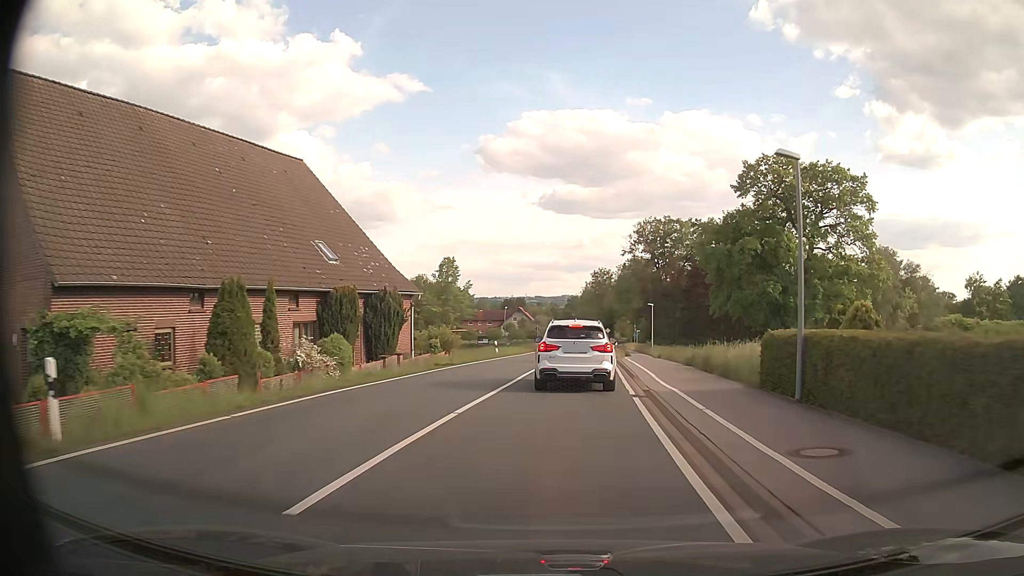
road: secondary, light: Day
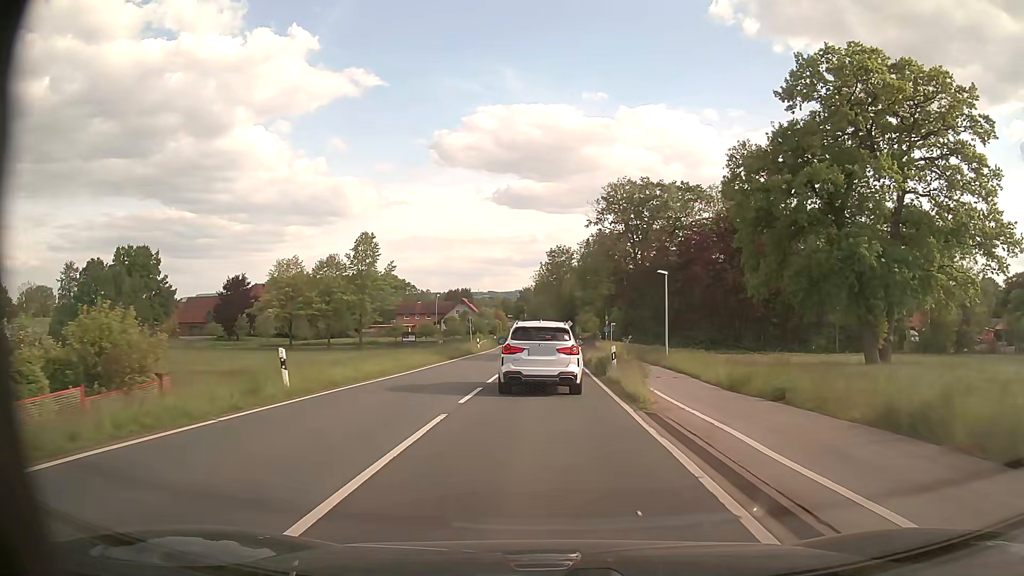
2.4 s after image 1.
(+1.4, +28.8) m; +4°
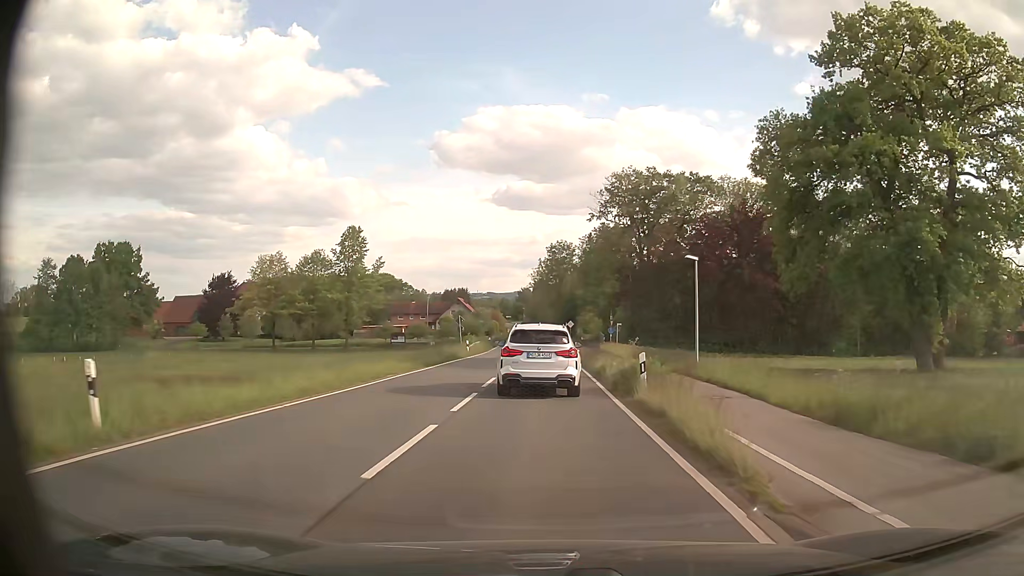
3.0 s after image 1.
(0.0, +7.0) m; 0°
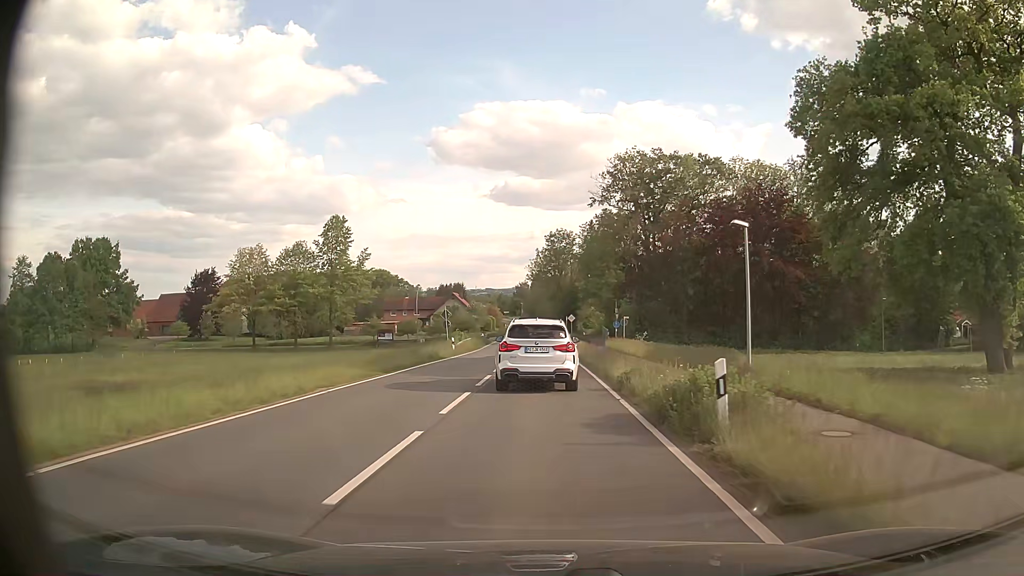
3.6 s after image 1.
(0.0, +7.1) m; 0°
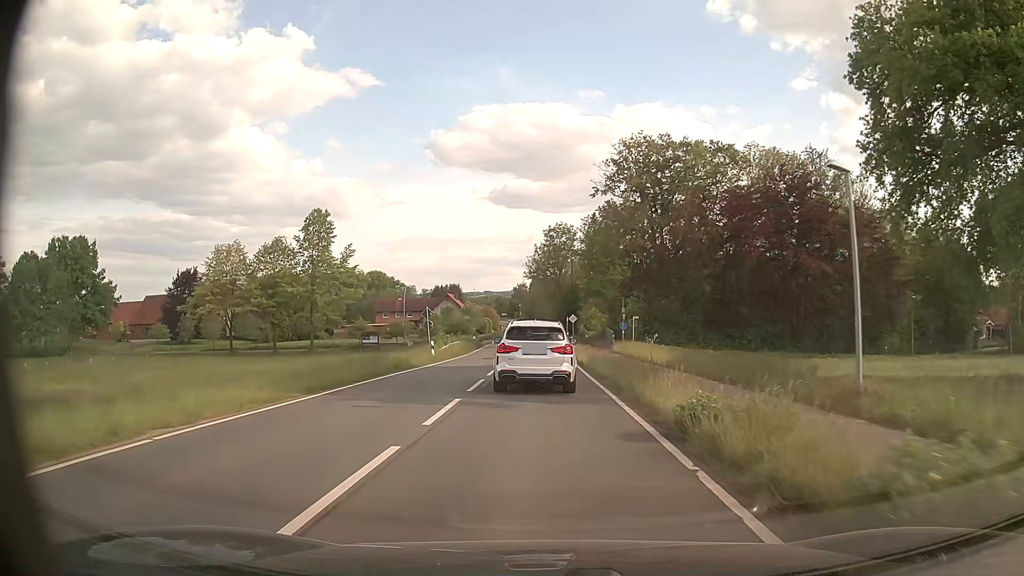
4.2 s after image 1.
(0.0, +7.3) m; 0°
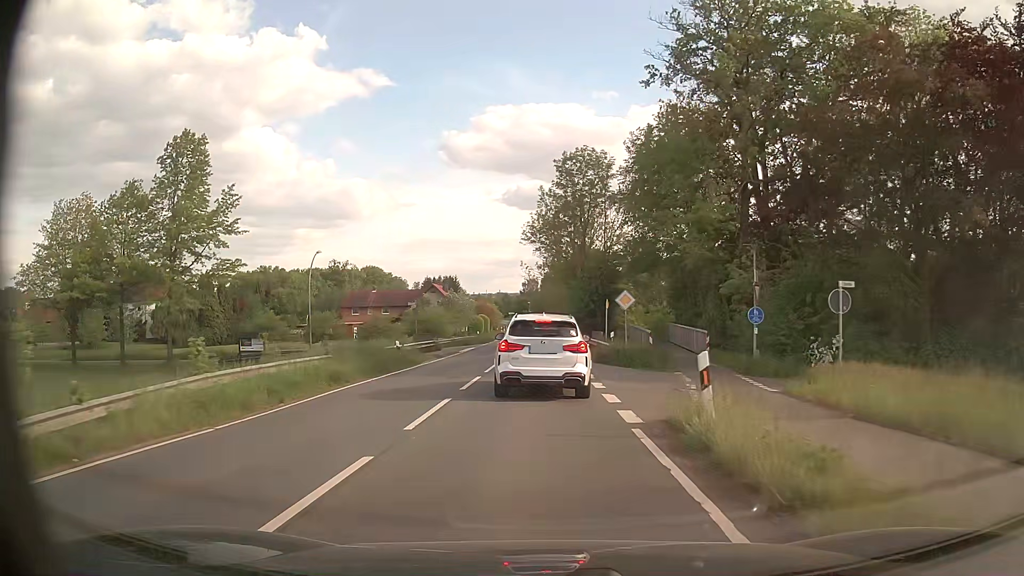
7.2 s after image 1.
(-0.2, +36.8) m; -1°
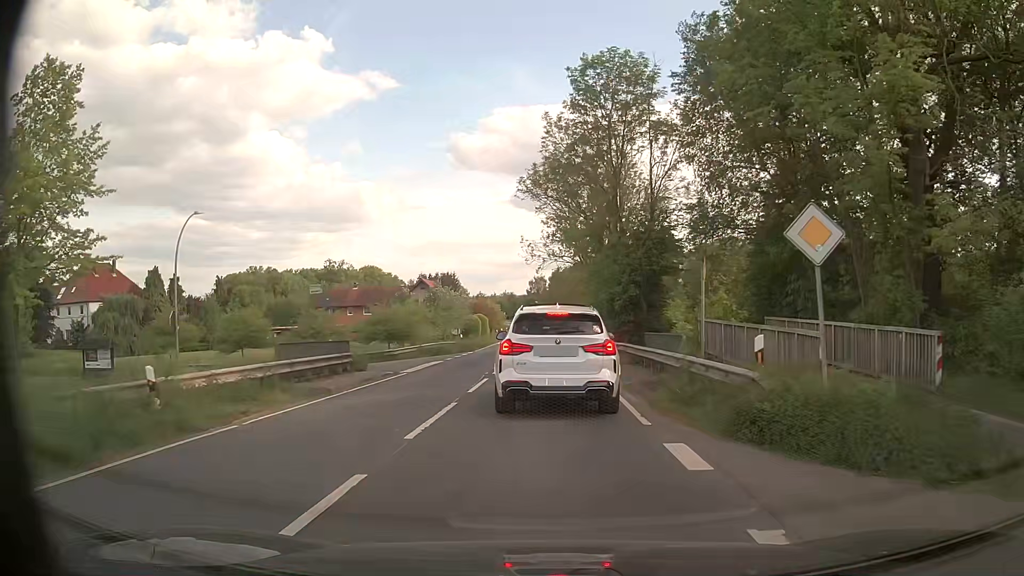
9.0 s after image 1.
(-0.1, +18.8) m; -1°
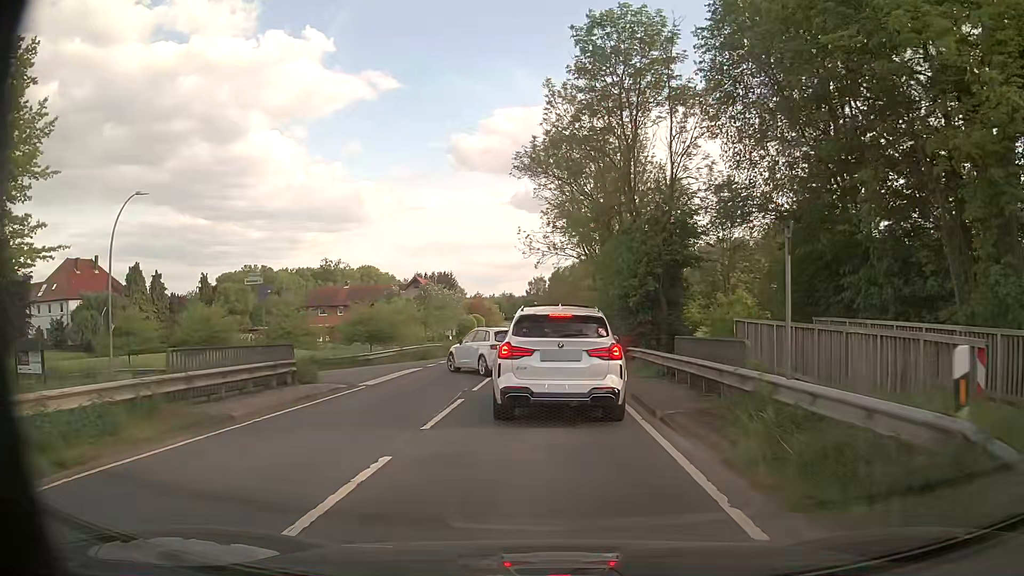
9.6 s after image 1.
(0.0, +5.1) m; 0°
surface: asphalt
